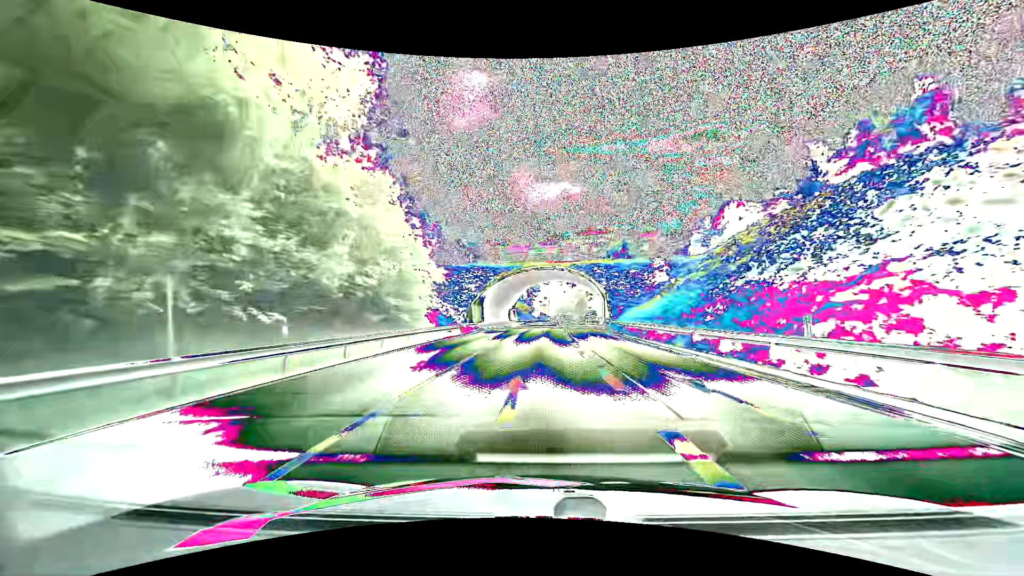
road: primary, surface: asphalt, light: Day
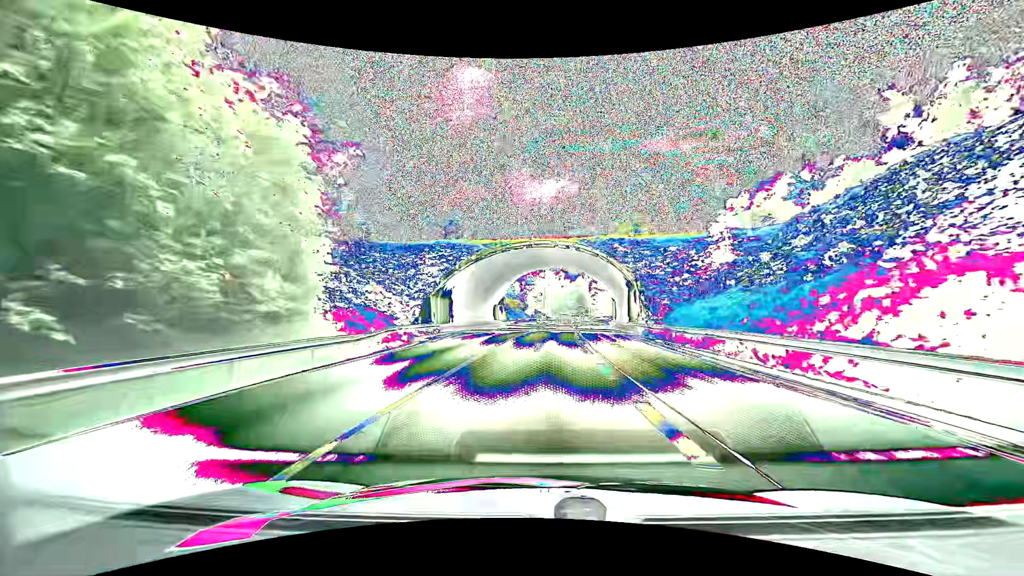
(+0.1, +22.5) m; +1°
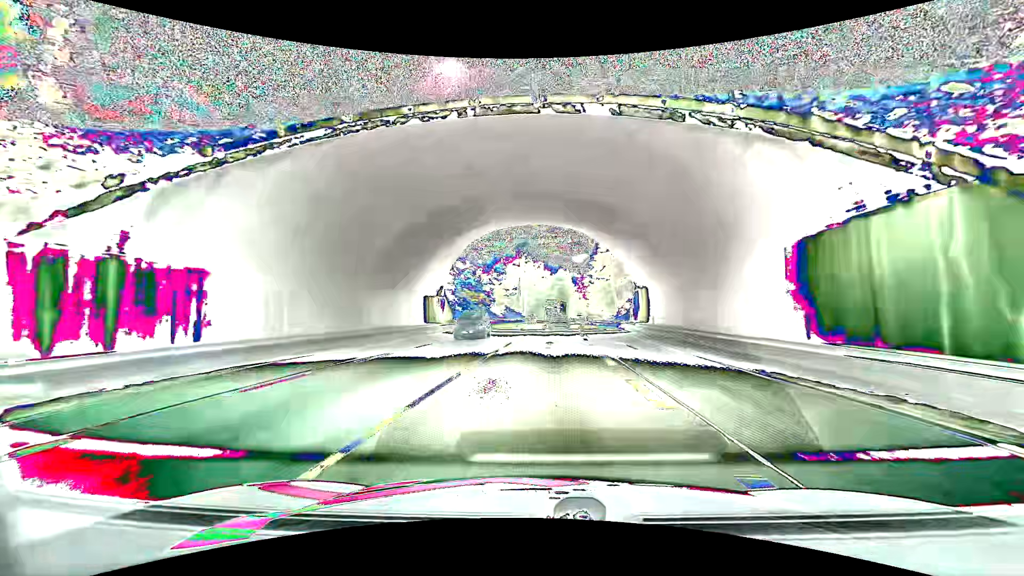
(+0.3, +33.5) m; +2°
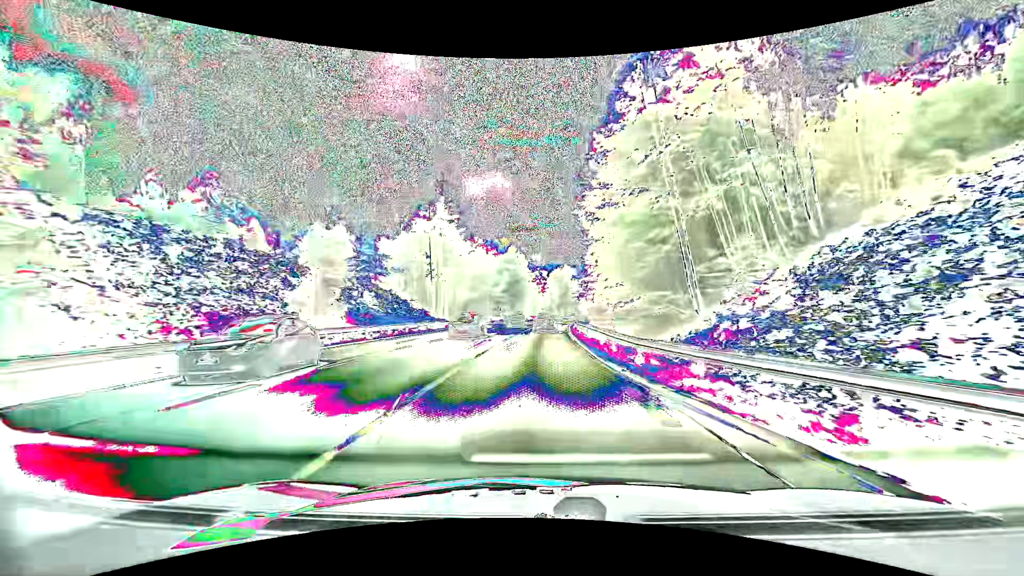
(+2.3, +55.3) m; +5°
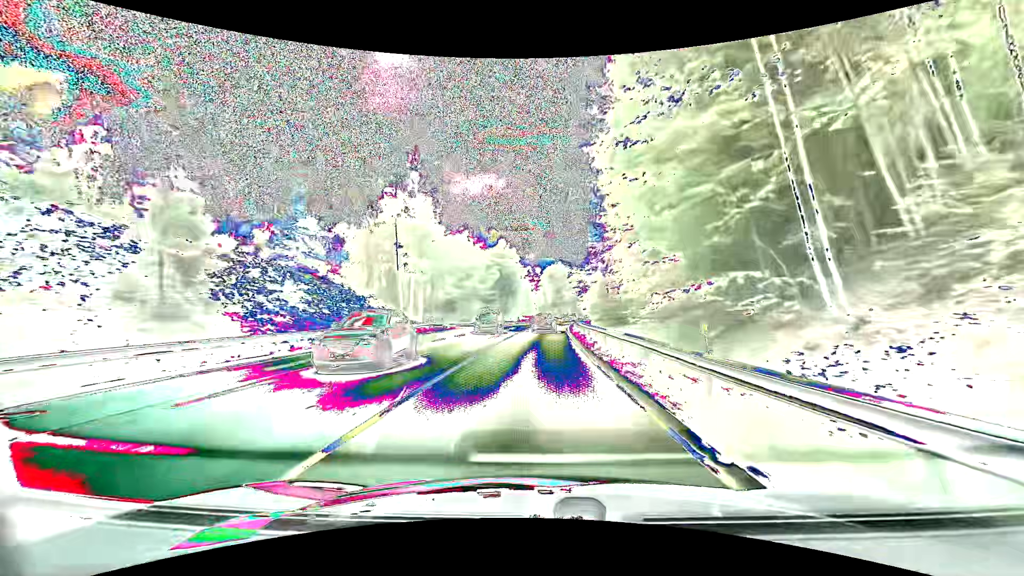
(+0.1, +11.0) m; +1°
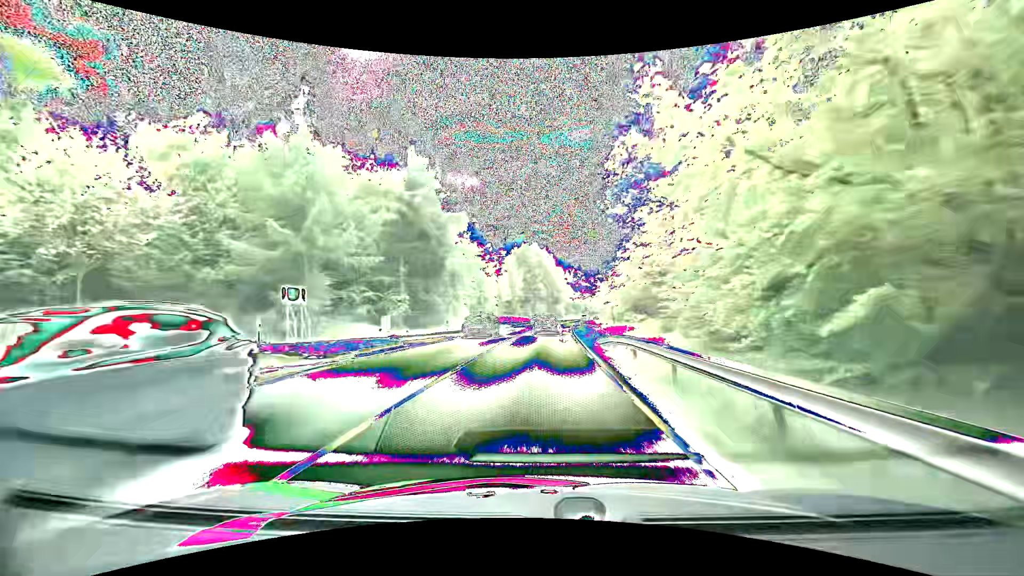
(+1.6, +55.0) m; +4°
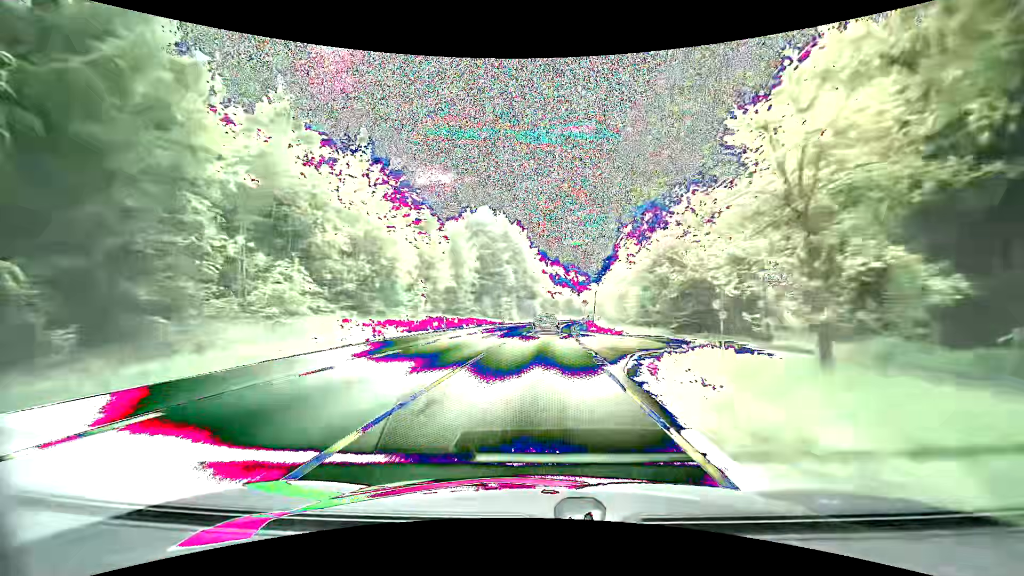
(+1.1, +44.5) m; +3°
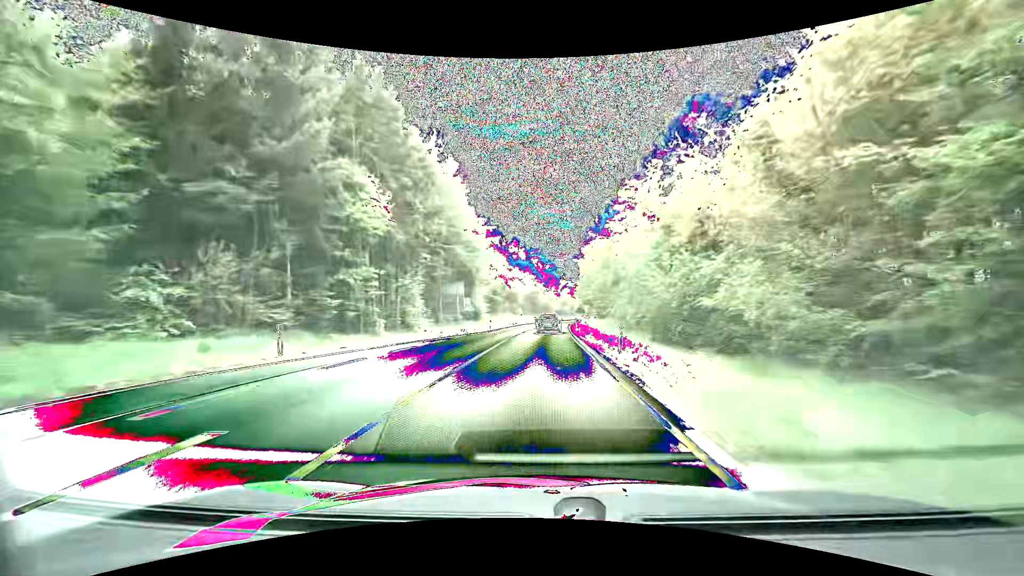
(+2.5, +56.8) m; +5°
(0, +10) (0, +20) (+1, +30) (+1, +40) (+1, +50) (+2, +60) (+3, +70) (+3, +80) (+4, +90) (+5, +100) m
